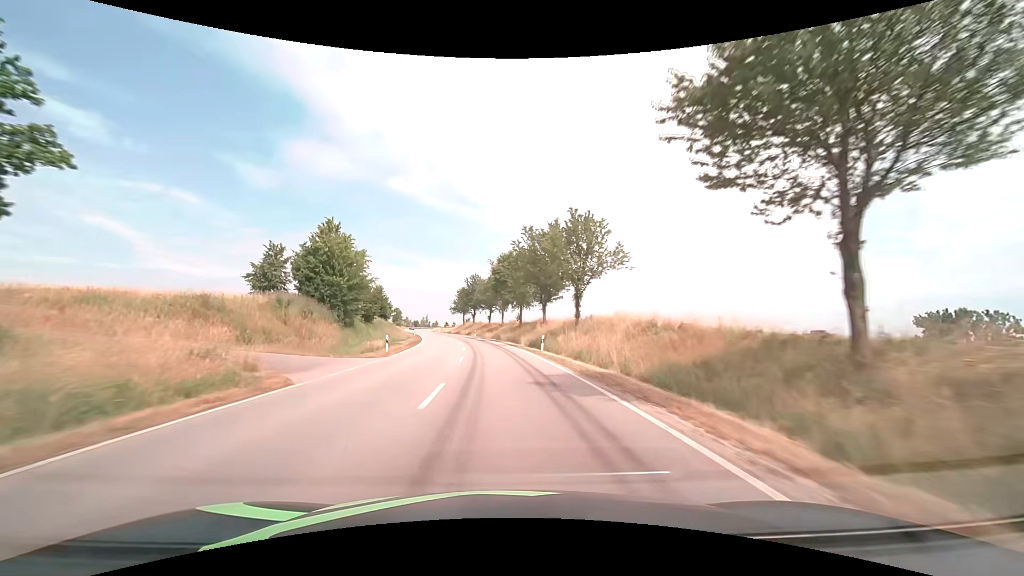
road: secondary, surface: asphalt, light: Day
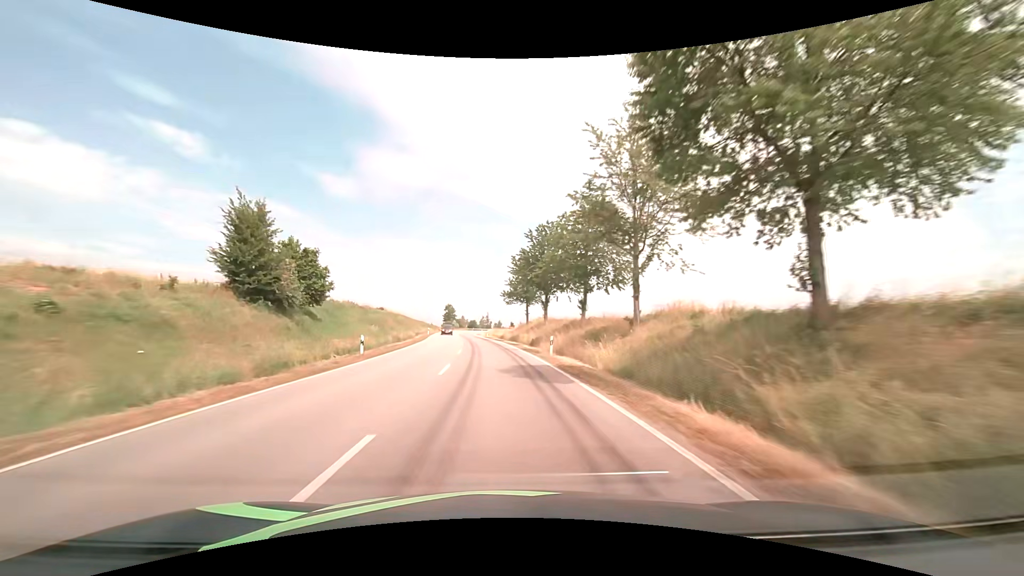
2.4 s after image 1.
(-3.5, +54.3) m; -8°
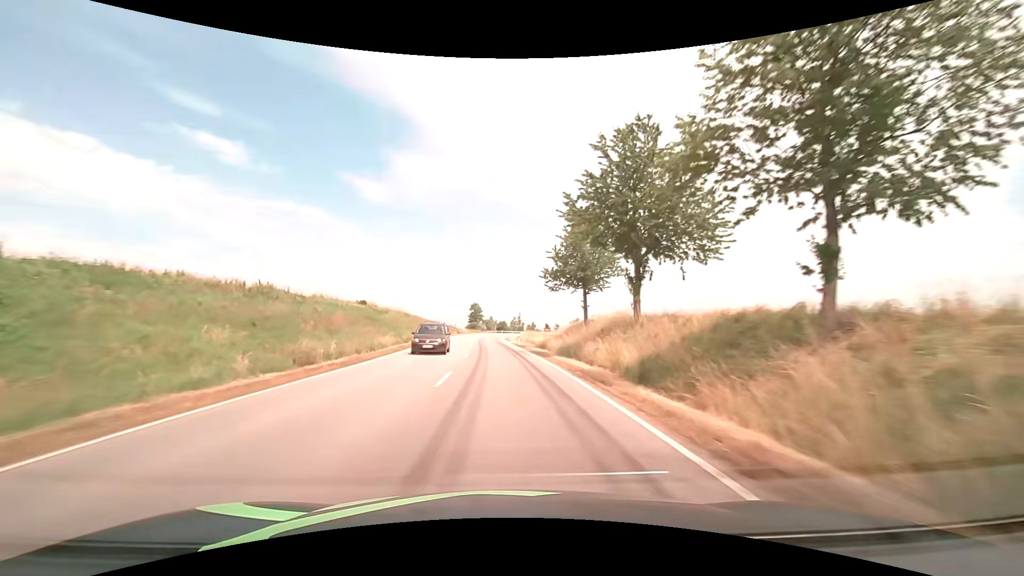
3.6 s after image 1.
(-1.1, +27.1) m; -4°
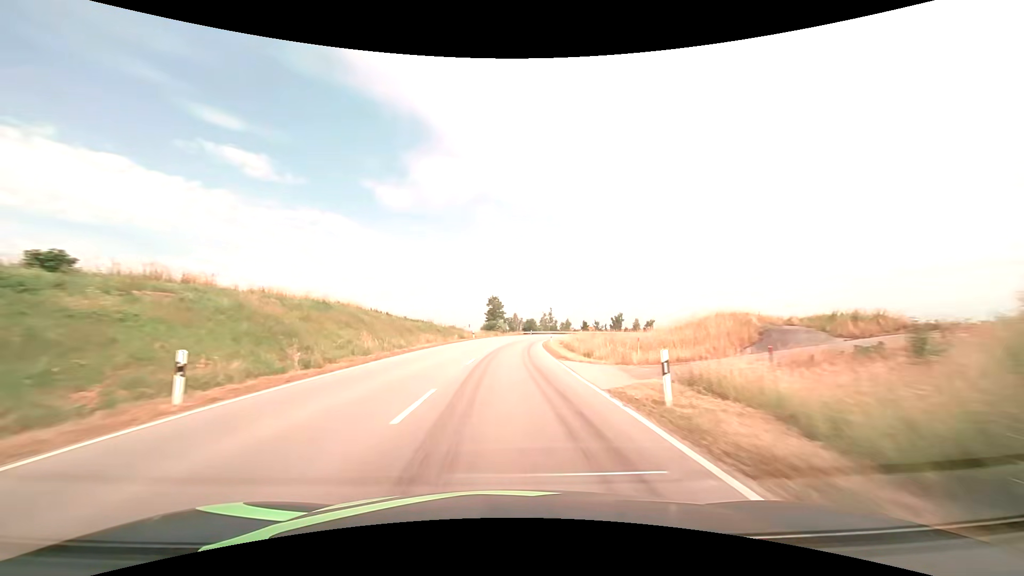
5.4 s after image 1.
(-1.2, +40.7) m; -3°
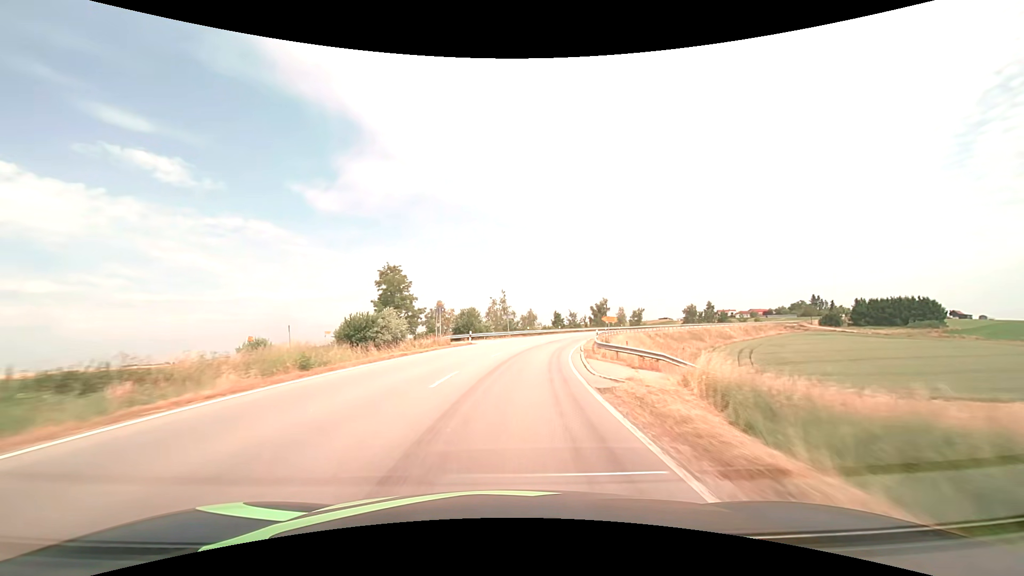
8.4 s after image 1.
(+3.0, +67.7) m; +6°
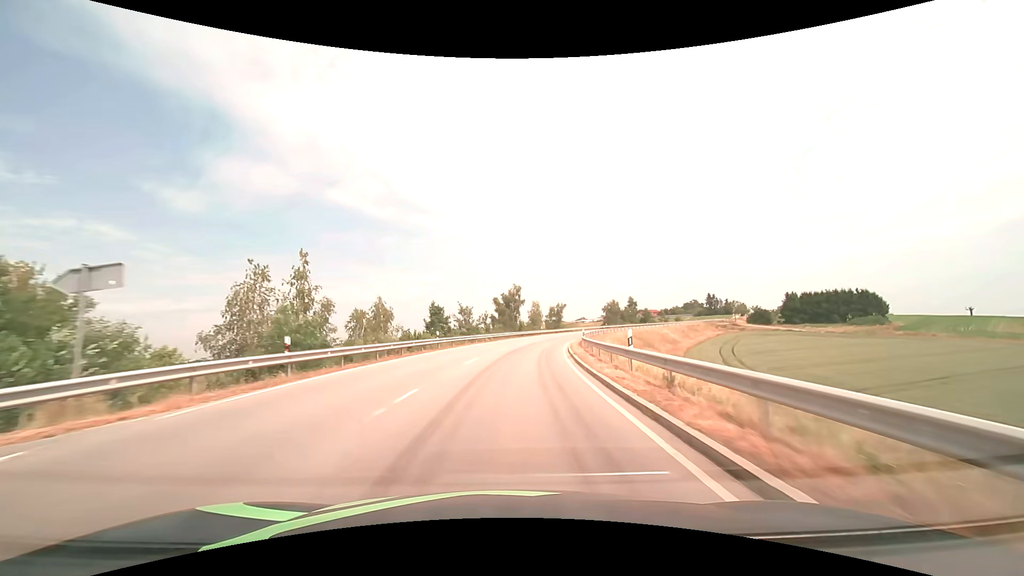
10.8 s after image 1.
(+5.9, +51.0) m; +13°
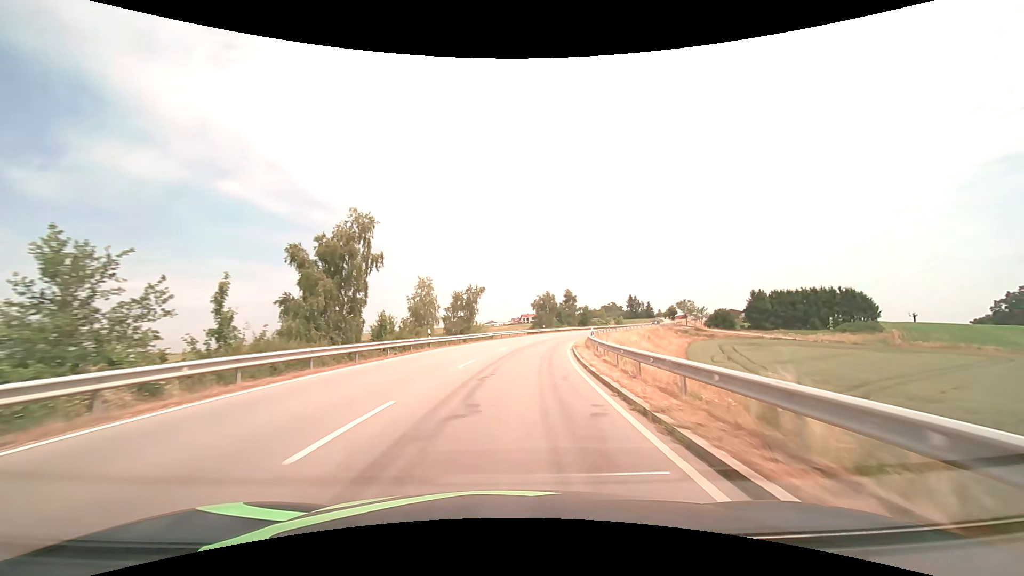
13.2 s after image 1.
(+4.7, +49.4) m; +11°
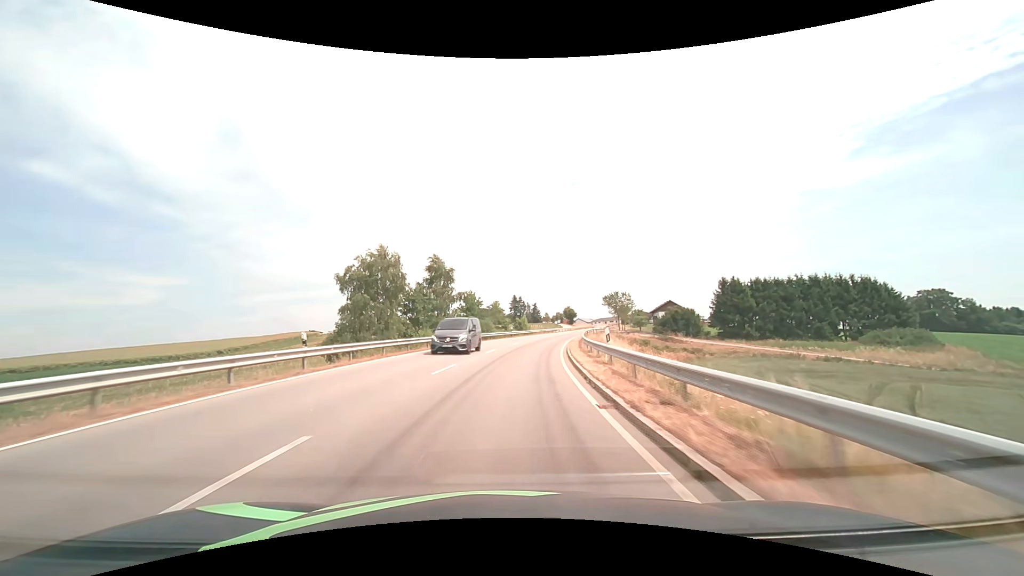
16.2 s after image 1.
(+8.0, +61.5) m; +15°
(0, +10) (+1, +20) (+2, +30) (+3, +40) (+4, +50) (+6, +60) (+8, +69) (+11, +79) (+13, +89) (+16, +98) m
